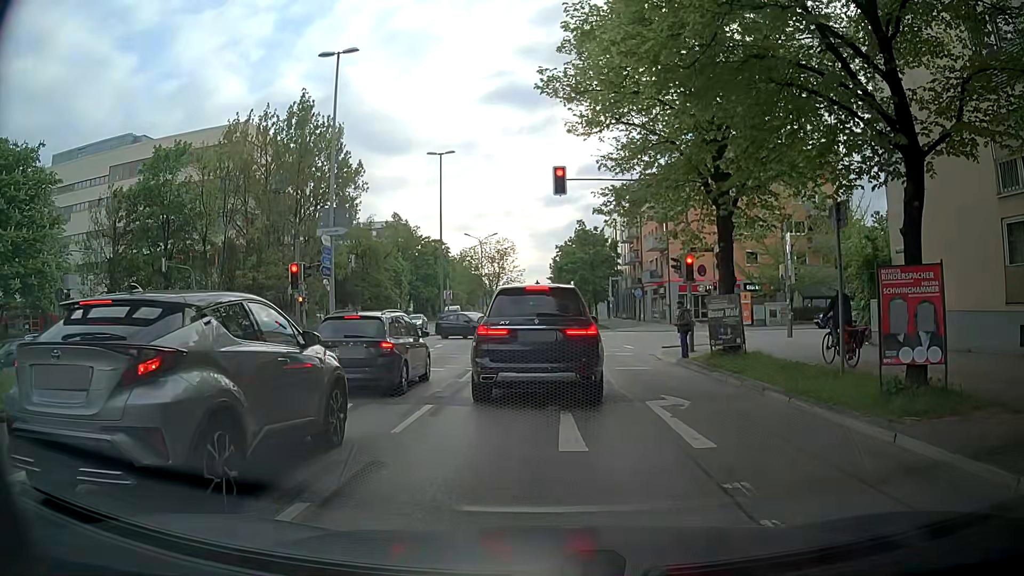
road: secondary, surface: asphalt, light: Day
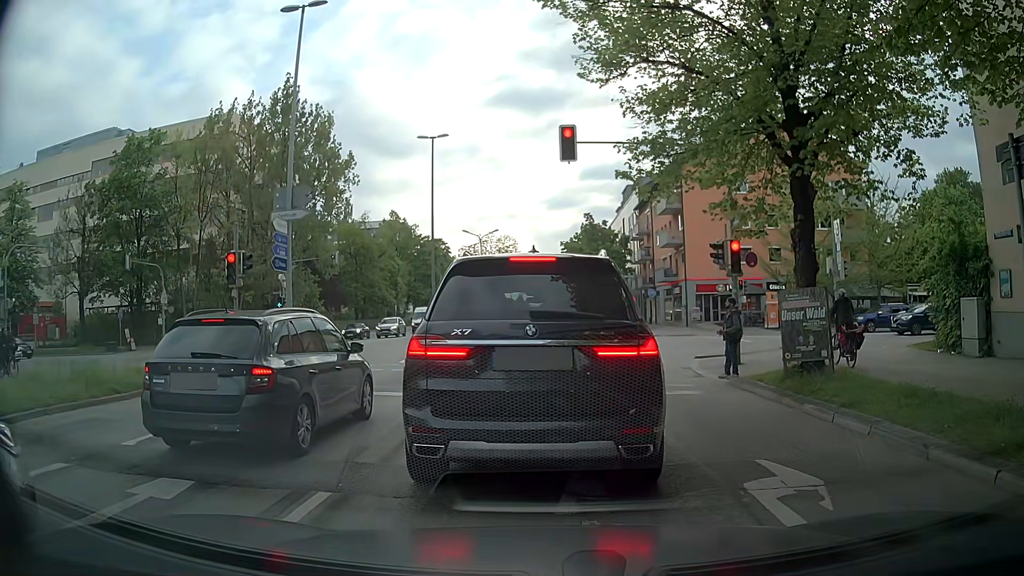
(-0.1, +4.8) m; -3°
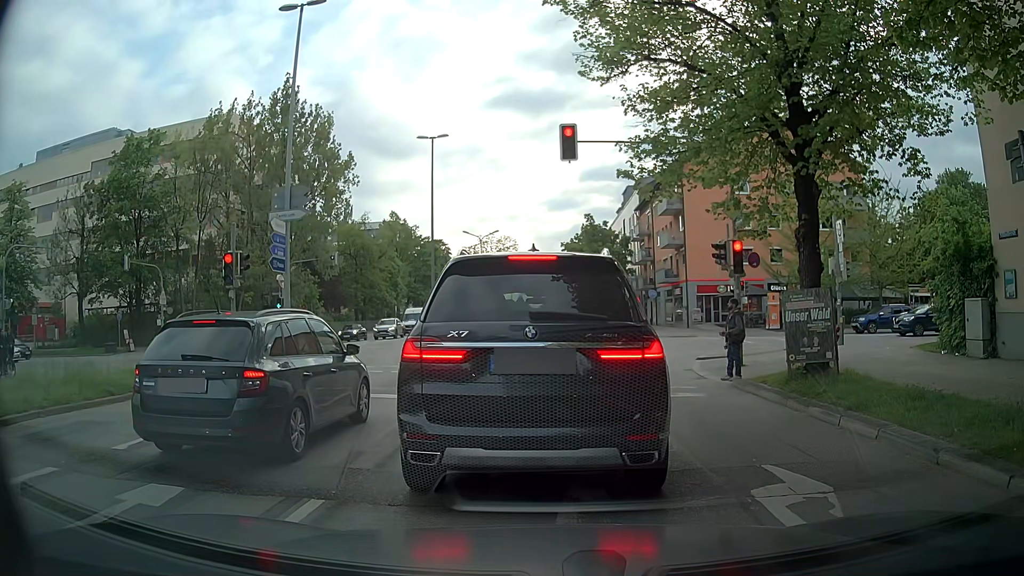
(0.0, +0.2) m; 0°
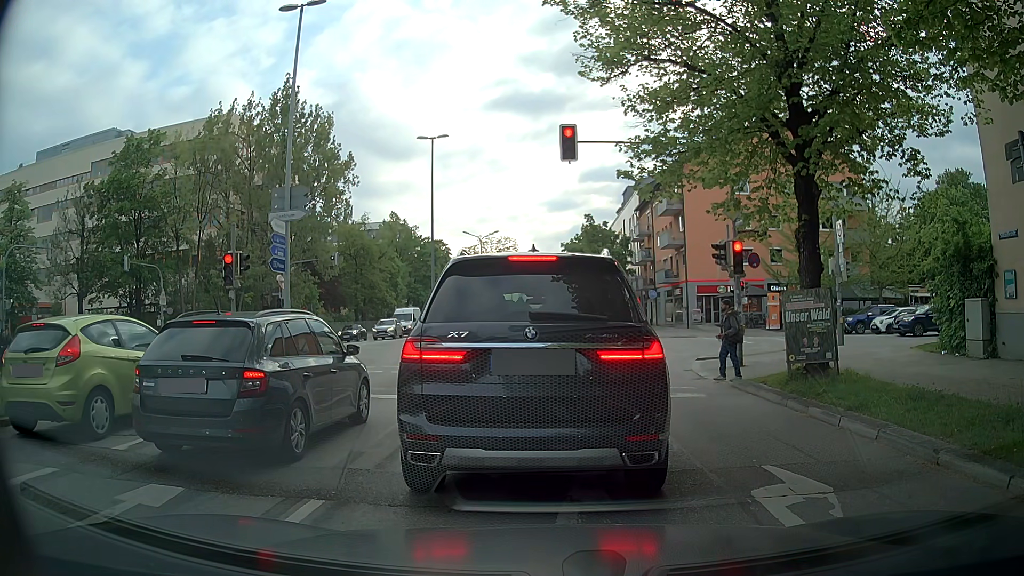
(0.0, +0.1) m; 0°
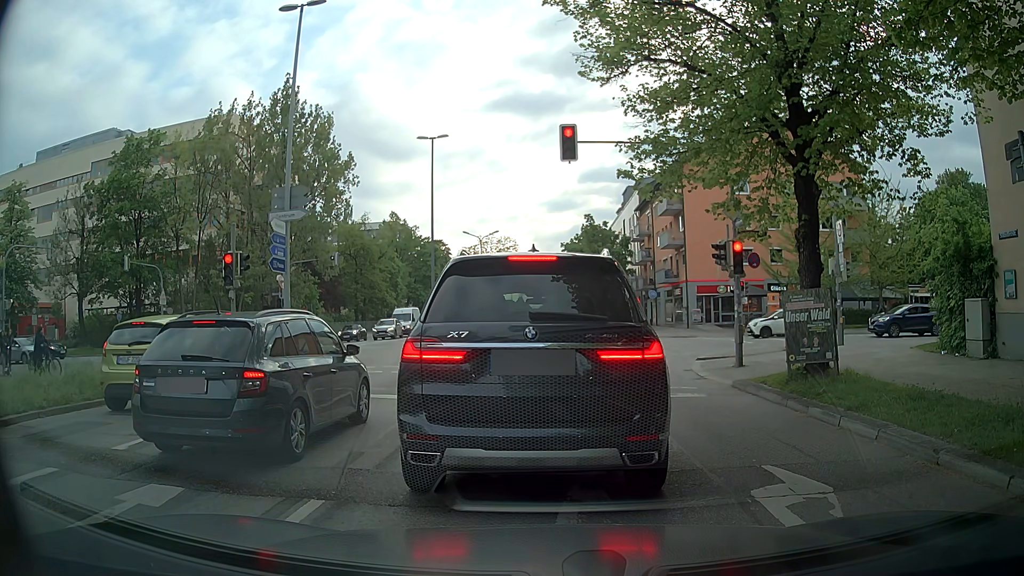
(0.0, 0.0) m; 0°
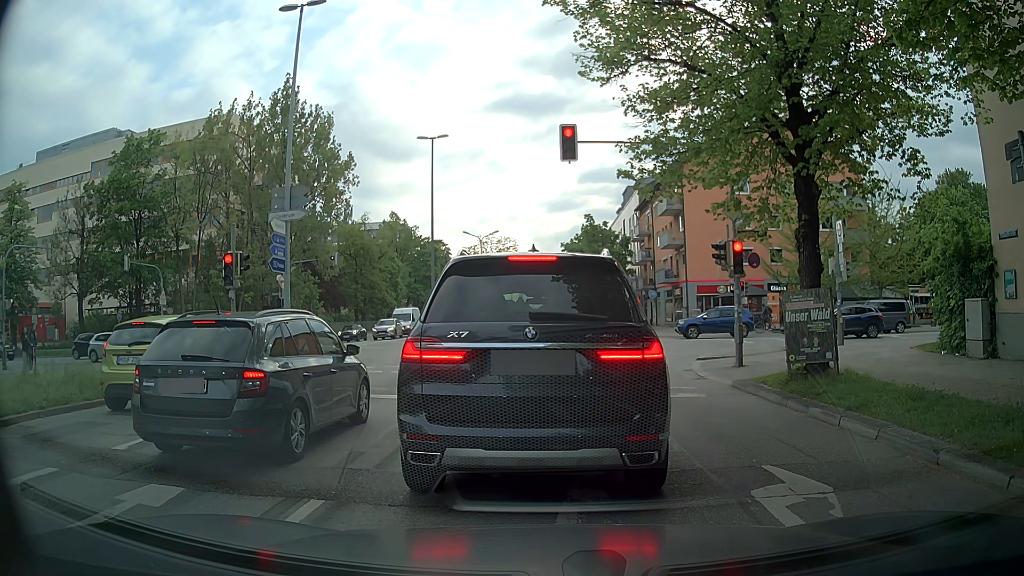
(0.0, 0.0) m; 0°
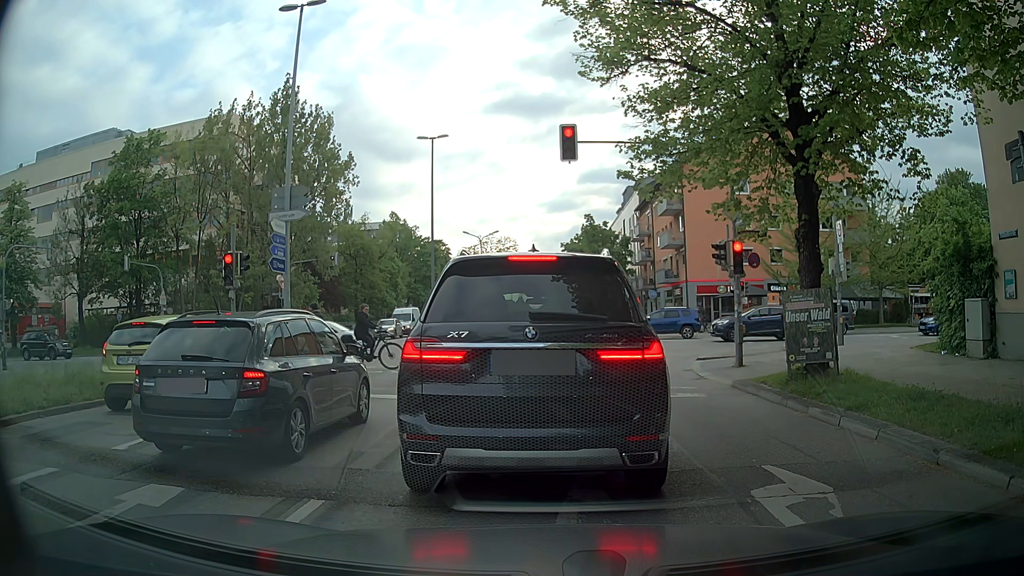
(0.0, 0.0) m; 0°
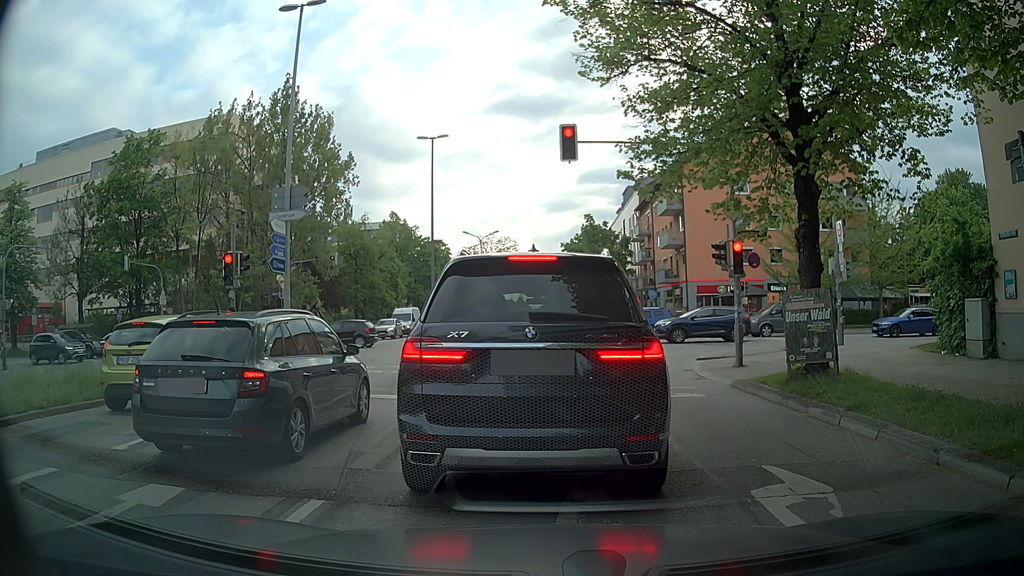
(0.0, 0.0) m; 0°
